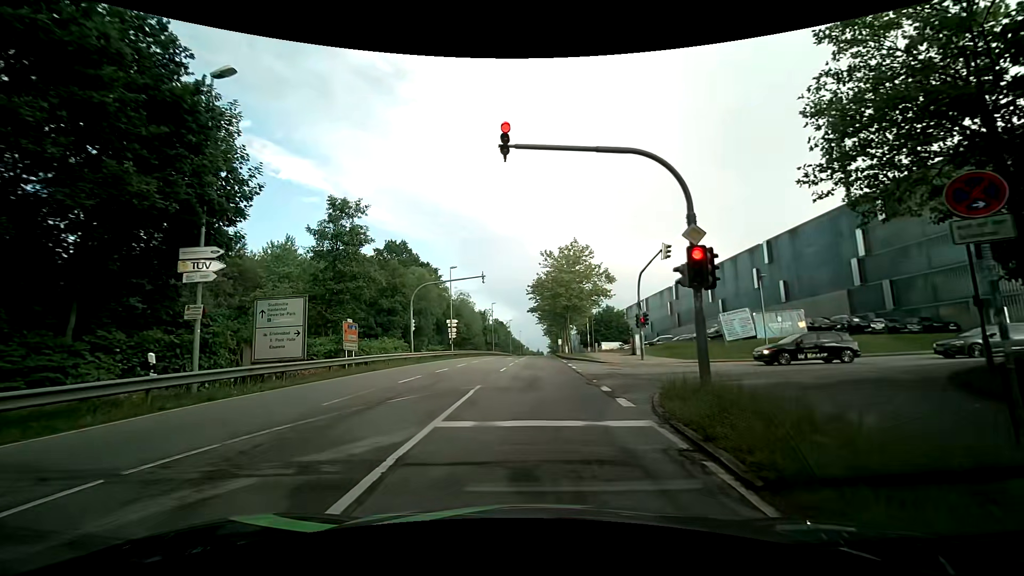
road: secondary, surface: asphalt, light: Day
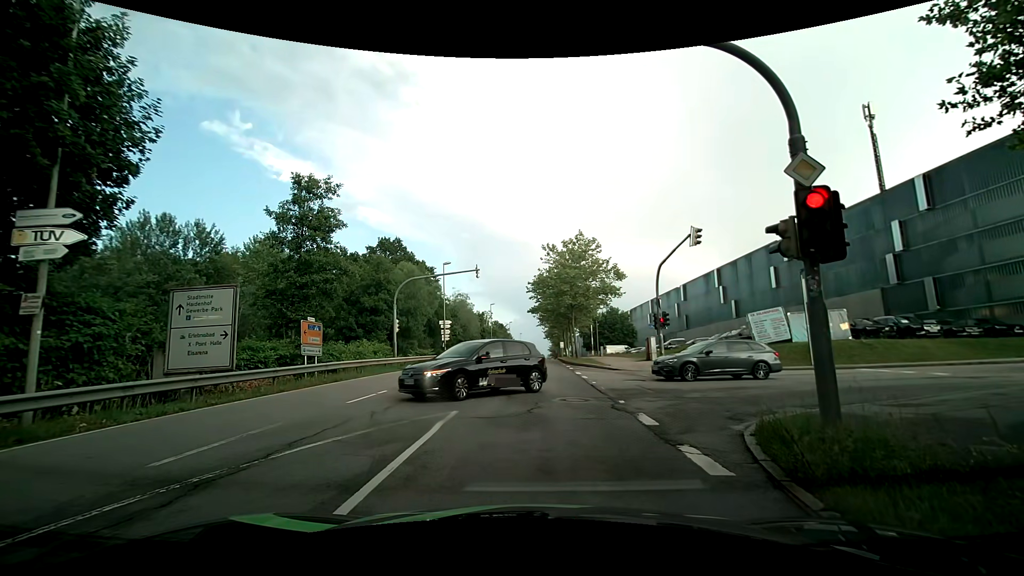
(-0.1, +4.6) m; 0°
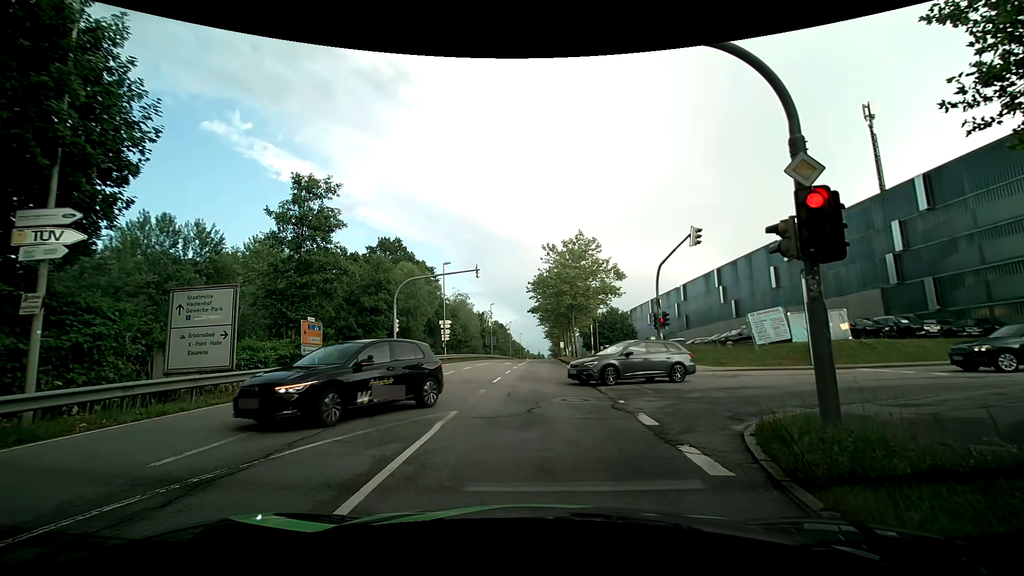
(0.0, 0.0) m; 0°
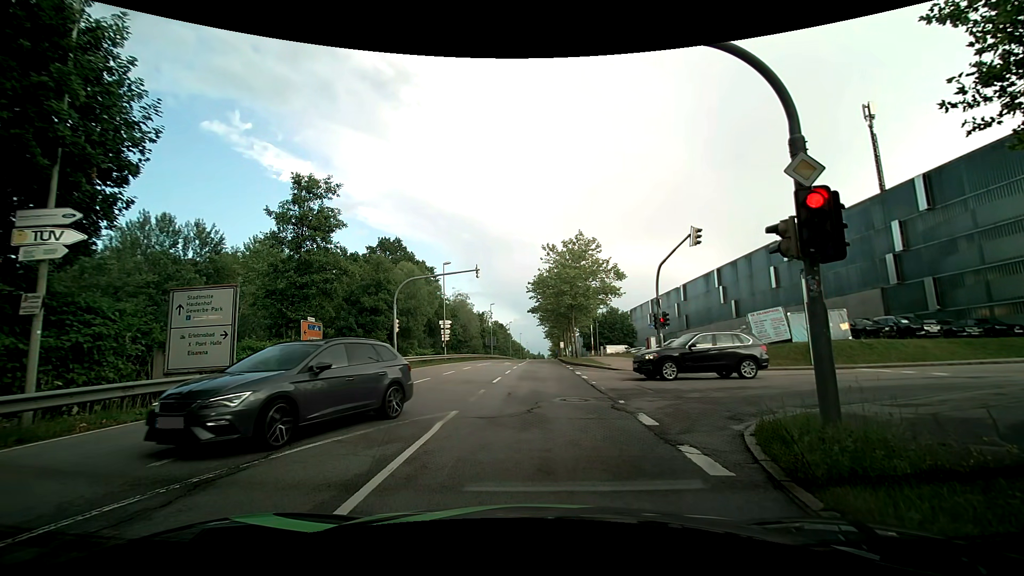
(0.0, 0.0) m; 0°
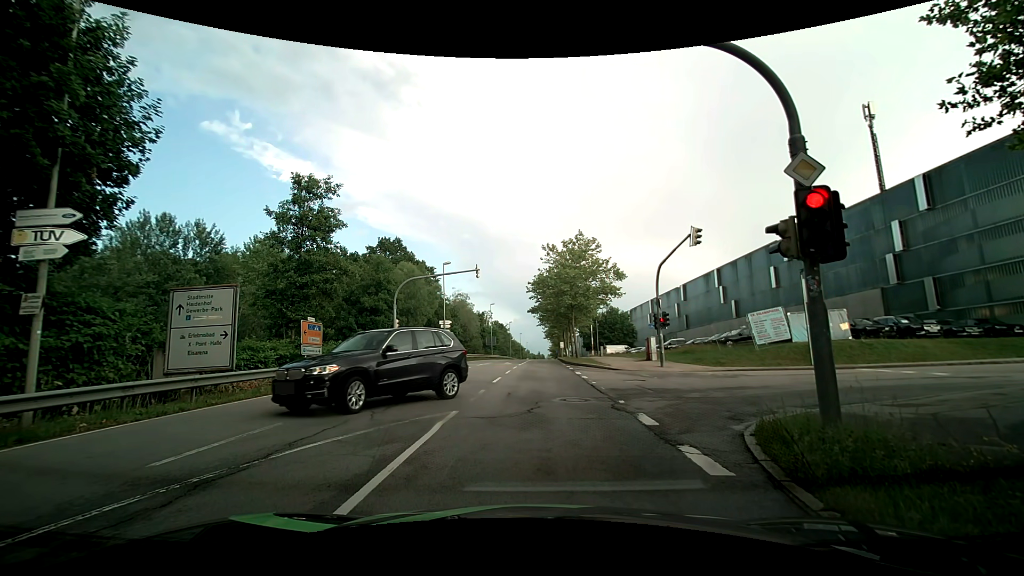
(0.0, 0.0) m; 0°
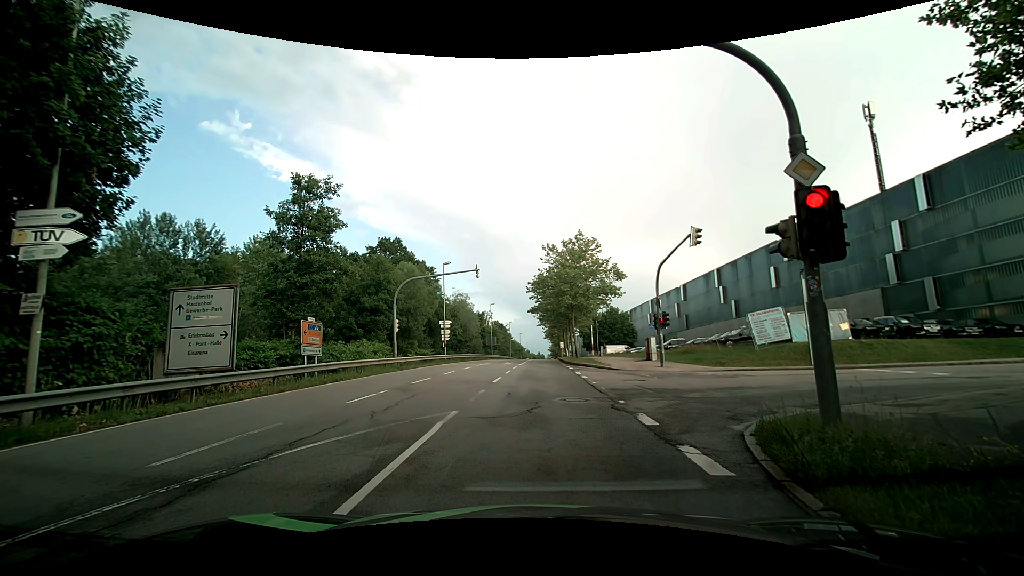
(0.0, 0.0) m; 0°
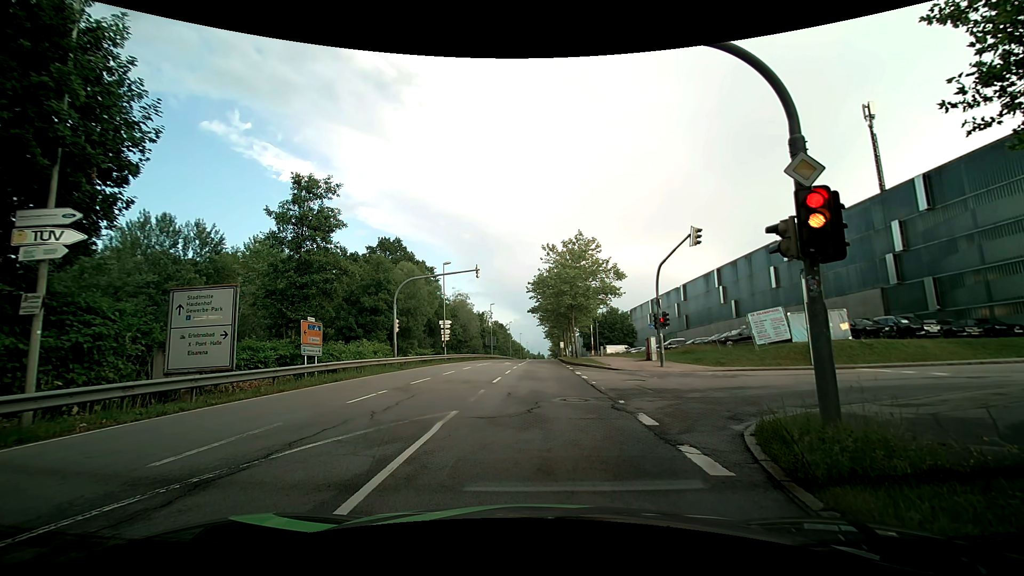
(0.0, 0.0) m; 0°
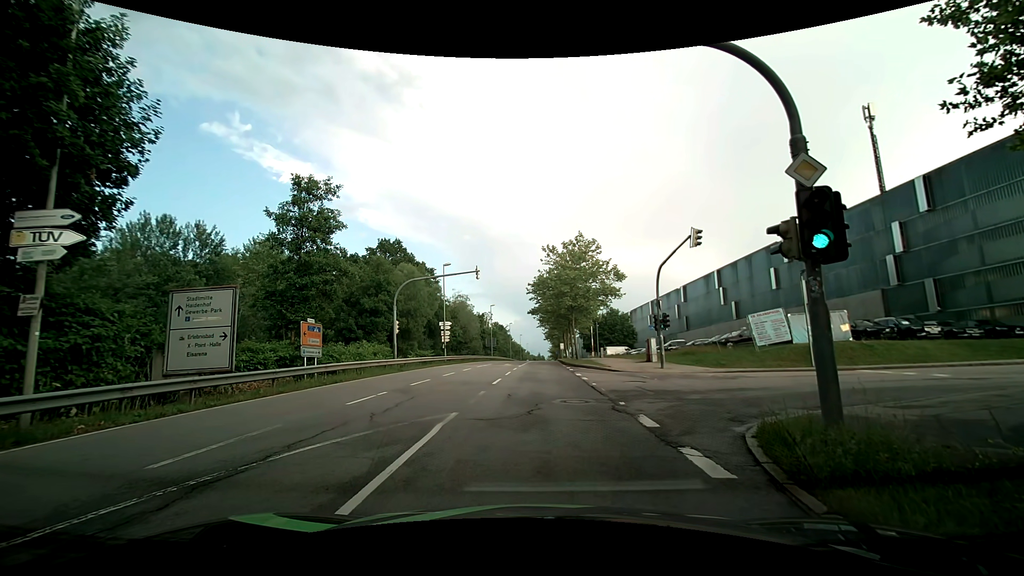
(0.0, 0.0) m; 0°
(0, +10) (-1, +20) (-1, +30) (-1, +40) (-1, +50) (-1, +60) (-1, +70) (-1, +80) (-1, +90) (0, +100) m
